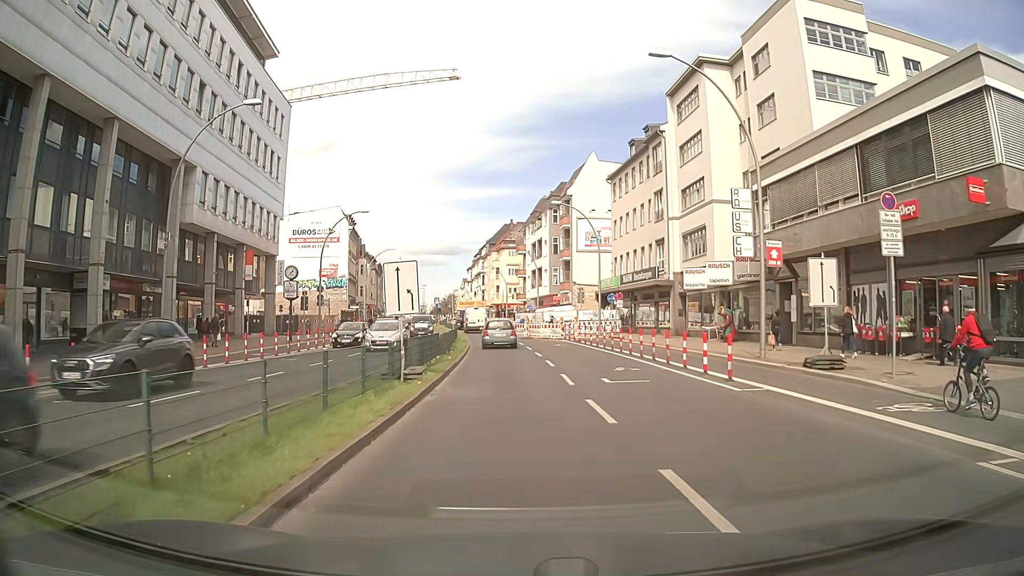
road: primary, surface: asphalt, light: Day
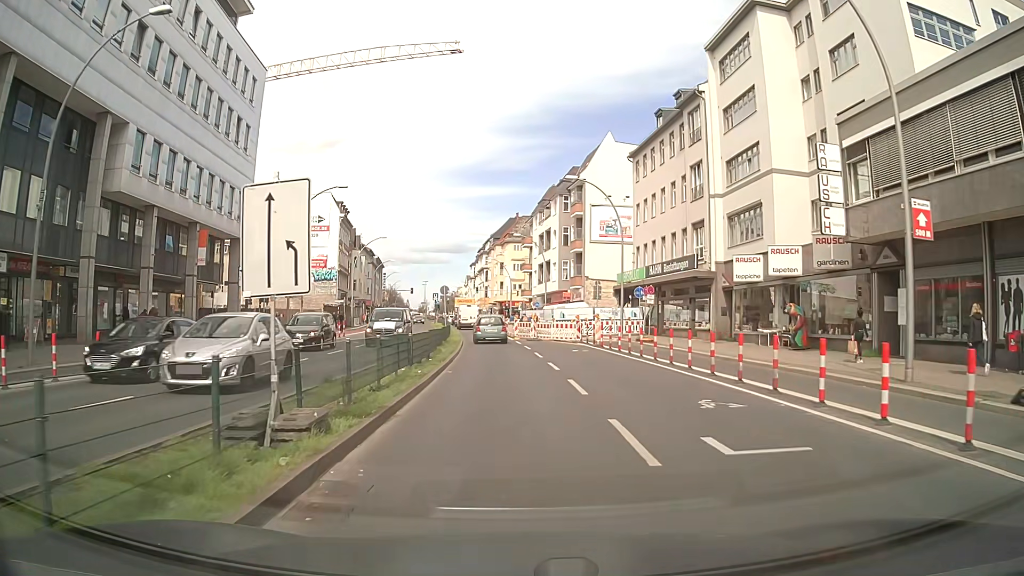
(0.0, +8.9) m; -1°
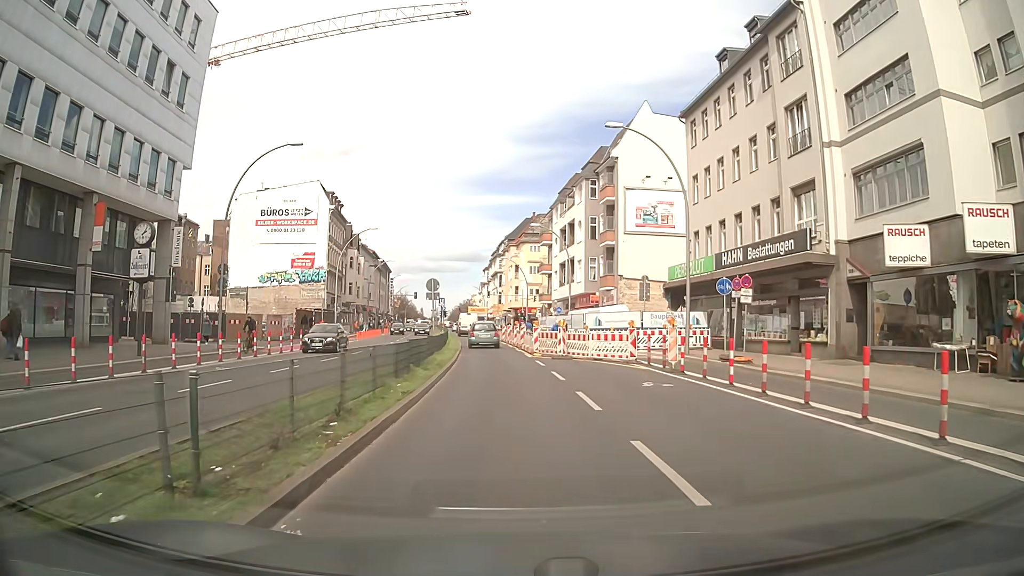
(0.0, +13.3) m; -1°
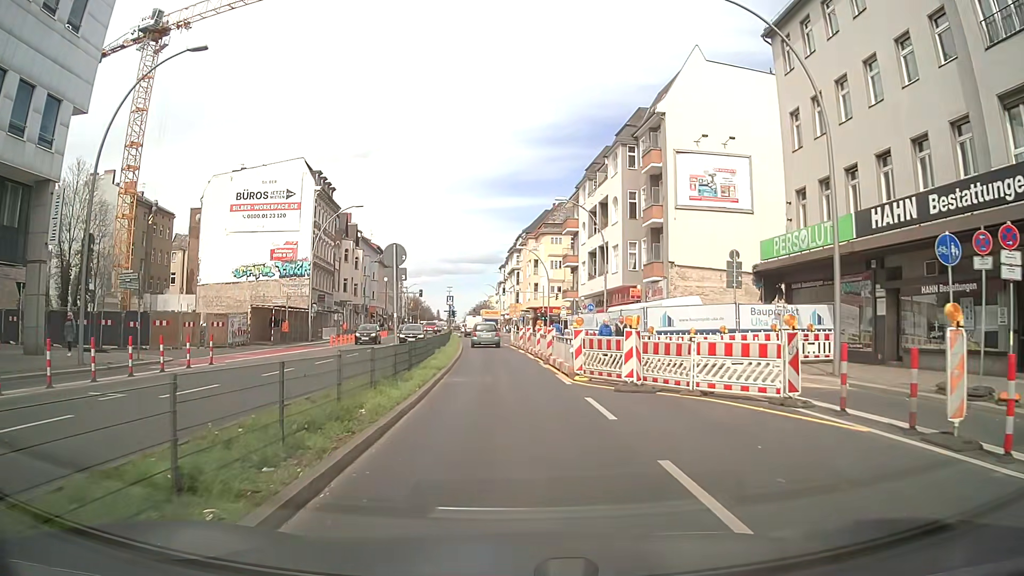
(-0.2, +13.2) m; -2°
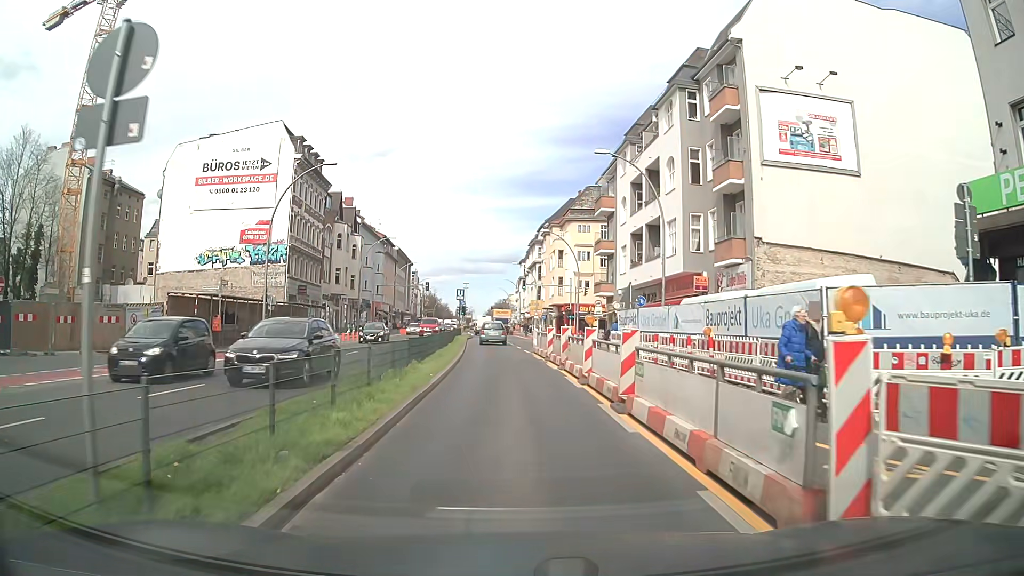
(0.0, +13.3) m; -1°
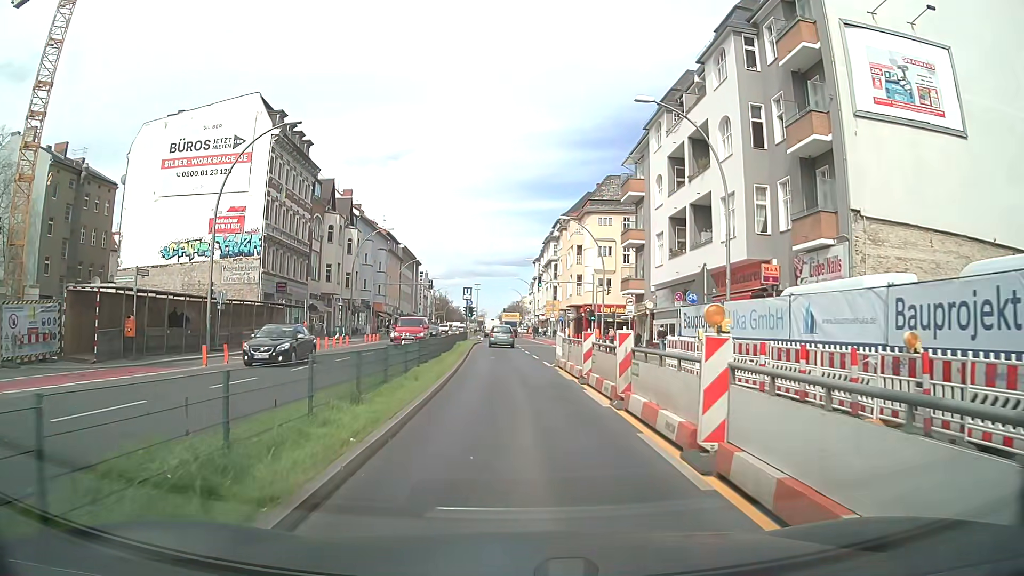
(-0.1, +8.9) m; -2°
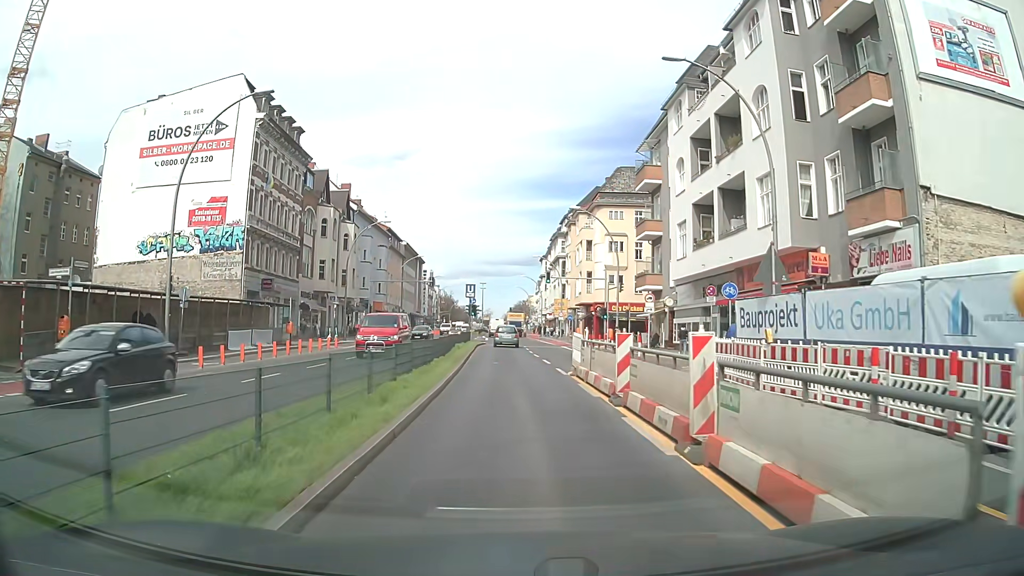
(0.0, +4.4) m; 0°
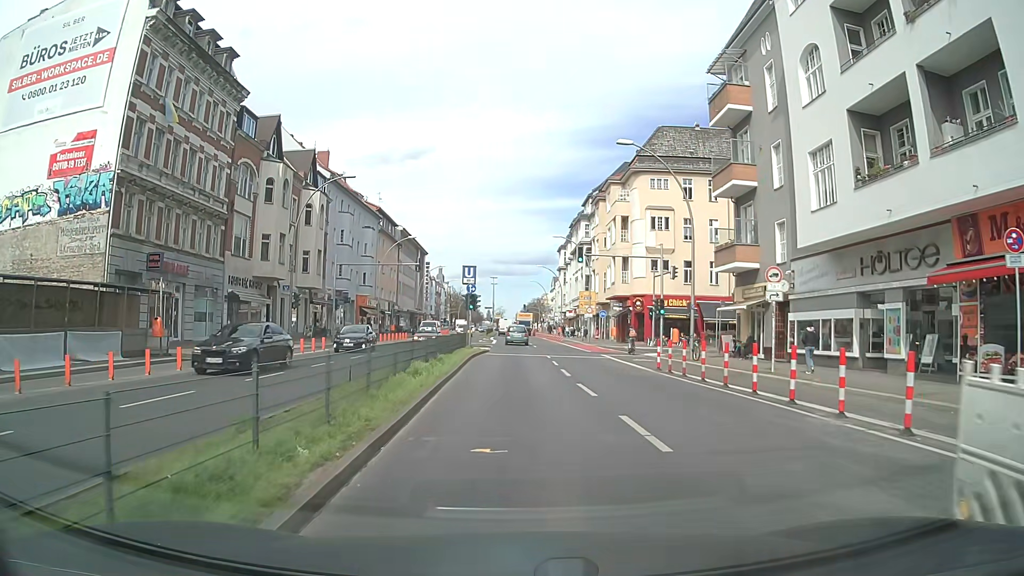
(-0.2, +17.9) m; -1°
(0, +10) (0, +20) (0, +30) (0, +40) (0, +50) (0, +60) (-1, +70) (-1, +80) (-1, +90) (-1, +100) m
